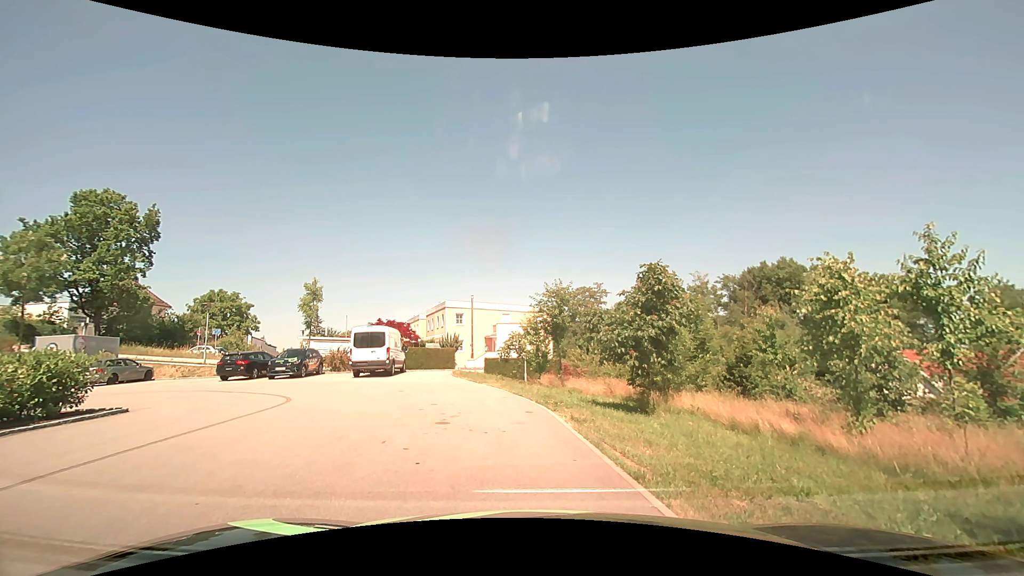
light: Day
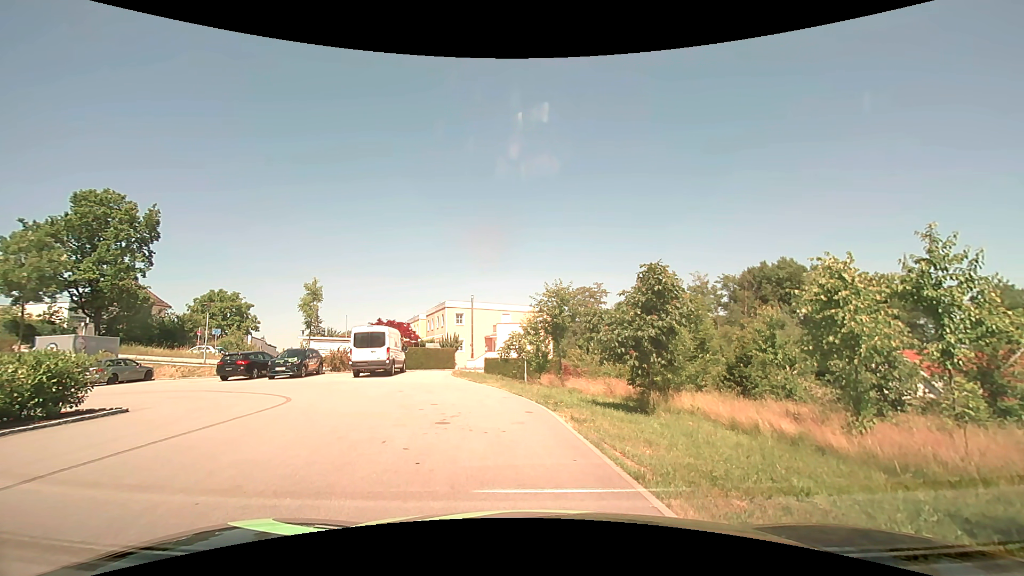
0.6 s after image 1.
(0.0, 0.0) m; 0°
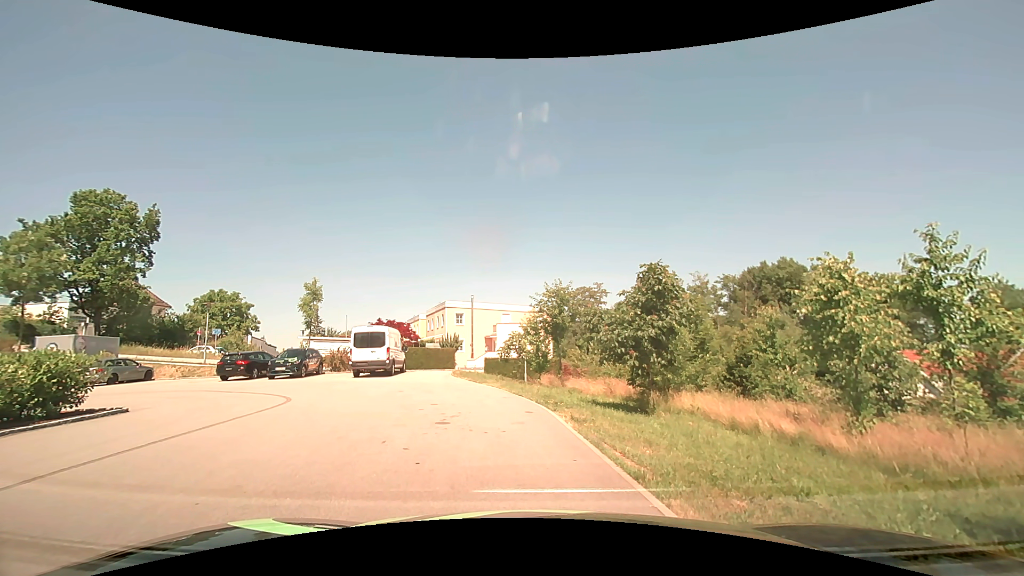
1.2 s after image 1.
(0.0, 0.0) m; 0°
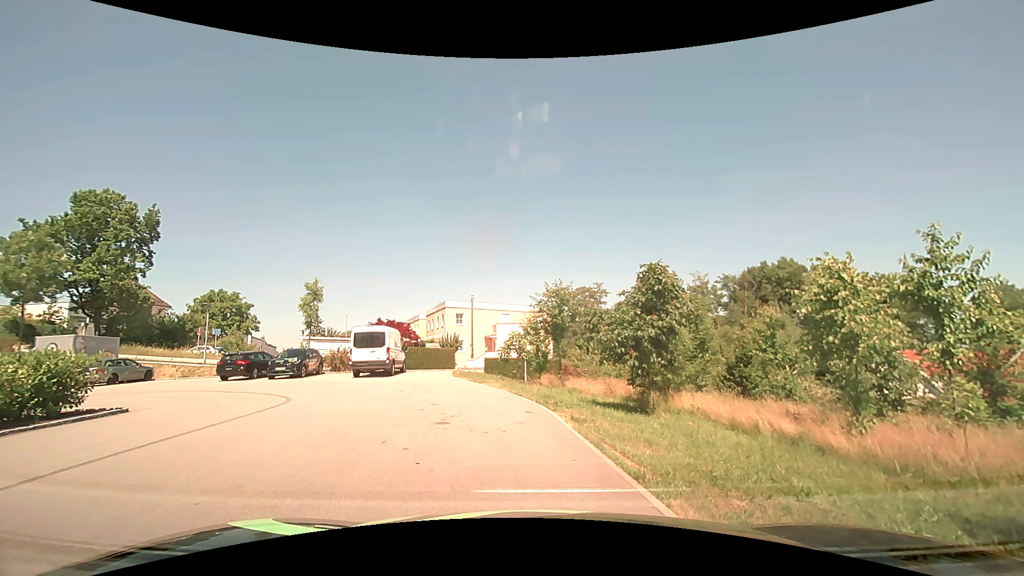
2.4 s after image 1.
(0.0, 0.0) m; 0°
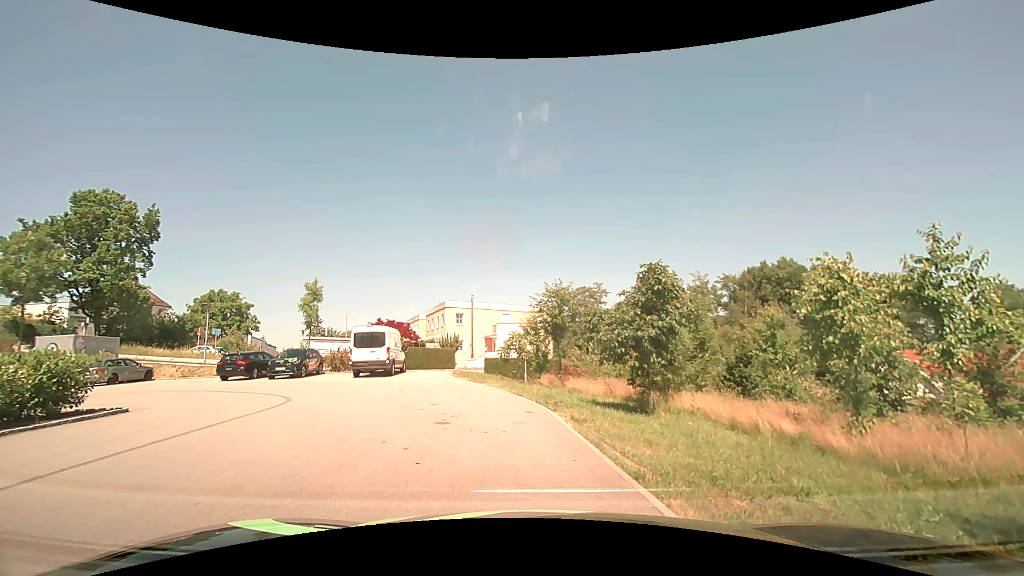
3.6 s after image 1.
(0.0, 0.0) m; 0°
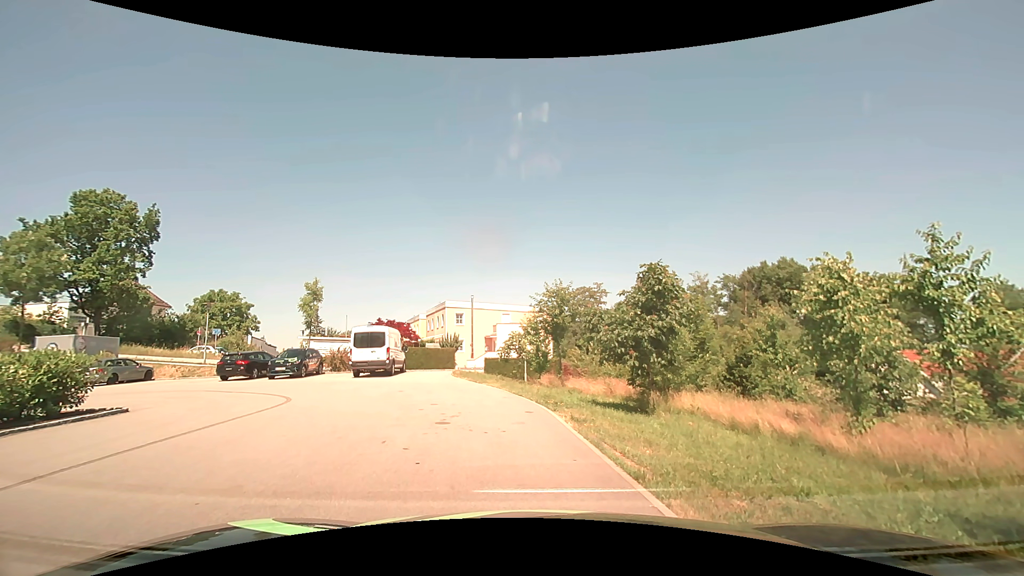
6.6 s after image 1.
(0.0, 0.0) m; 0°
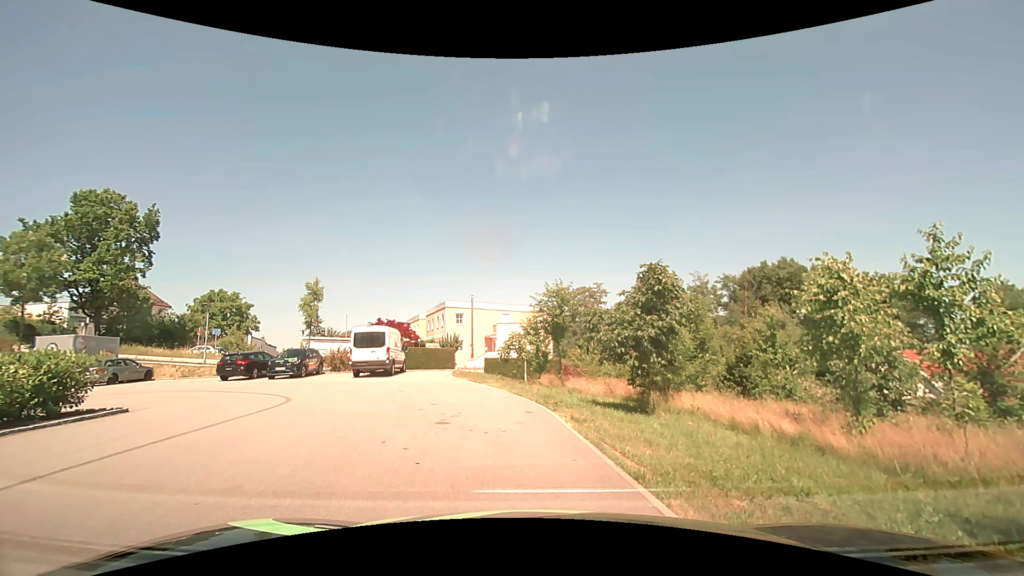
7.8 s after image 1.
(0.0, 0.0) m; 0°
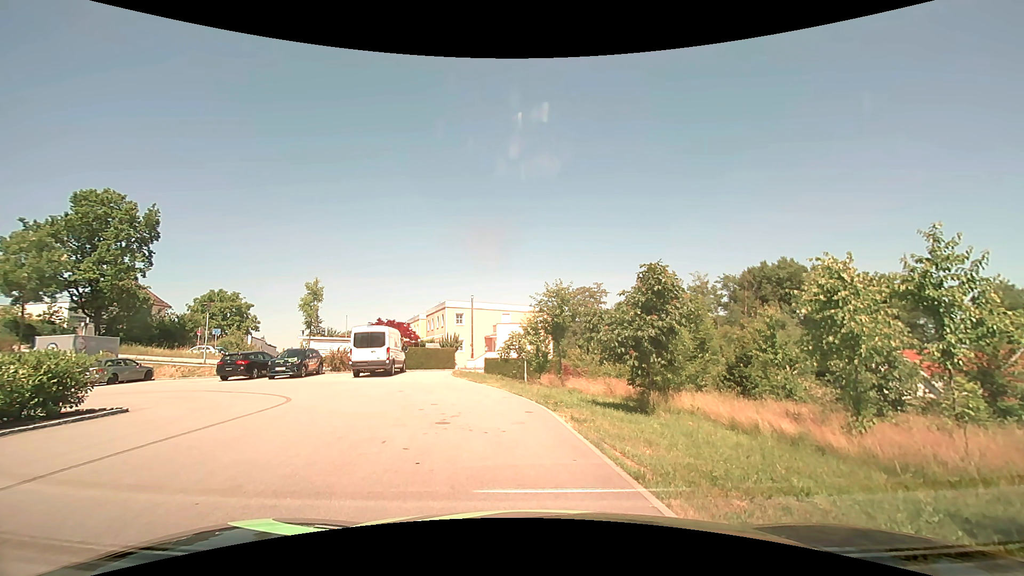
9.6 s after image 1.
(0.0, 0.0) m; 0°
